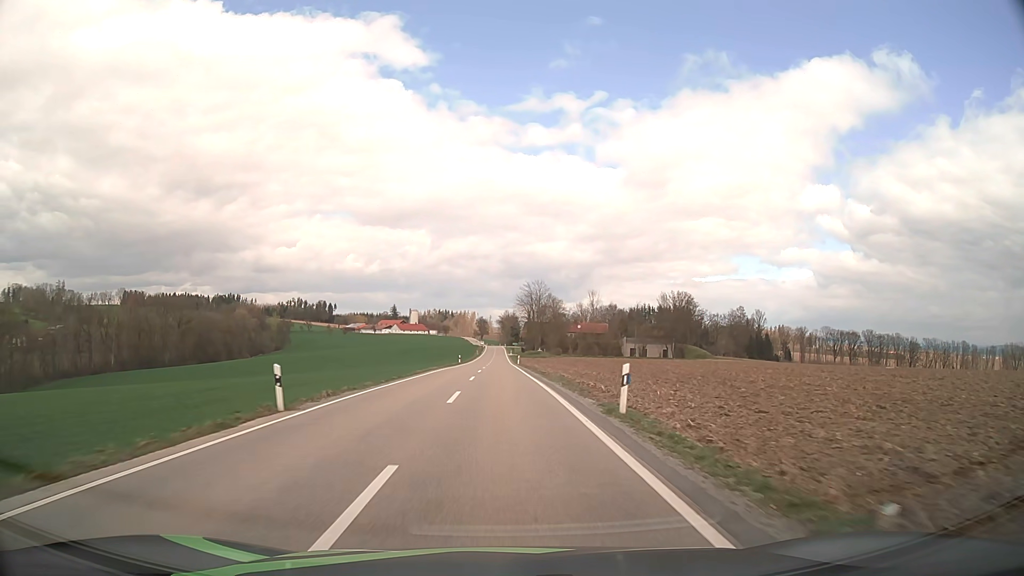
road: tertiary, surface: asphalt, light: Day
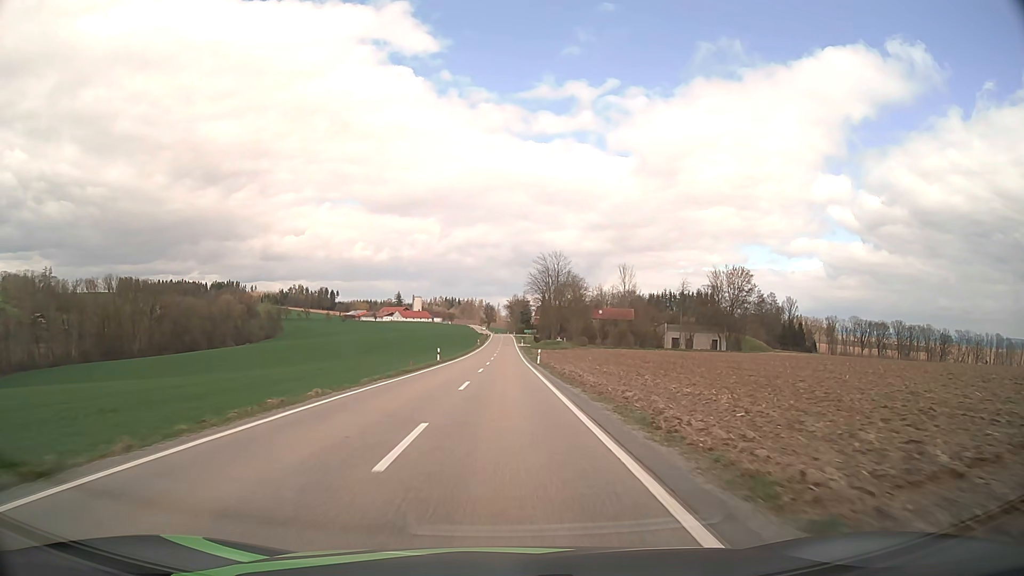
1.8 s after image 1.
(-0.2, +33.4) m; -1°
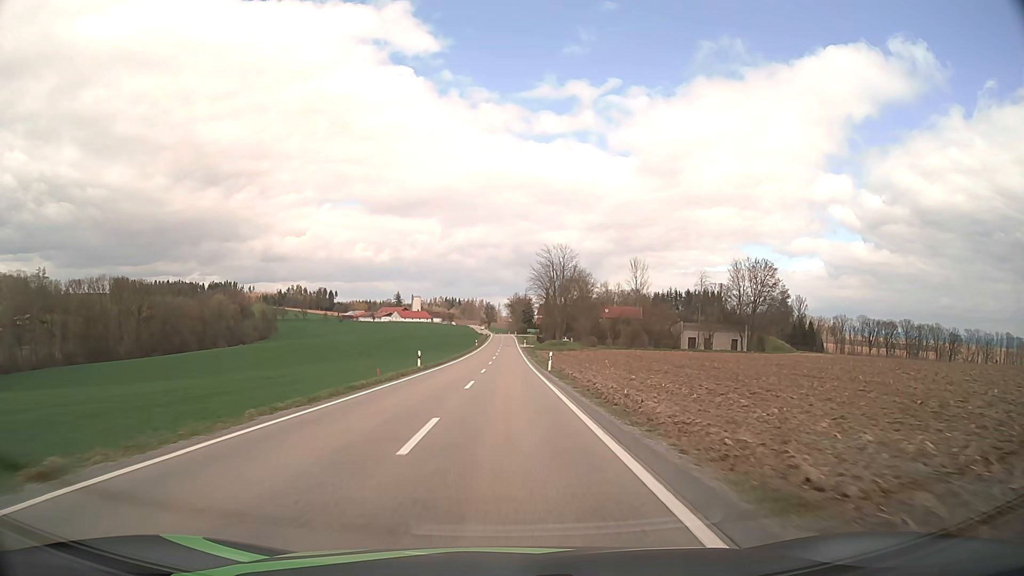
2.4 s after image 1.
(0.0, +11.1) m; 0°
(0, +10) (0, +20) (0, +30) (0, +40) (0, +50) (0, +60) (0, +70) (0, +80) (0, +90) (0, +100) m
